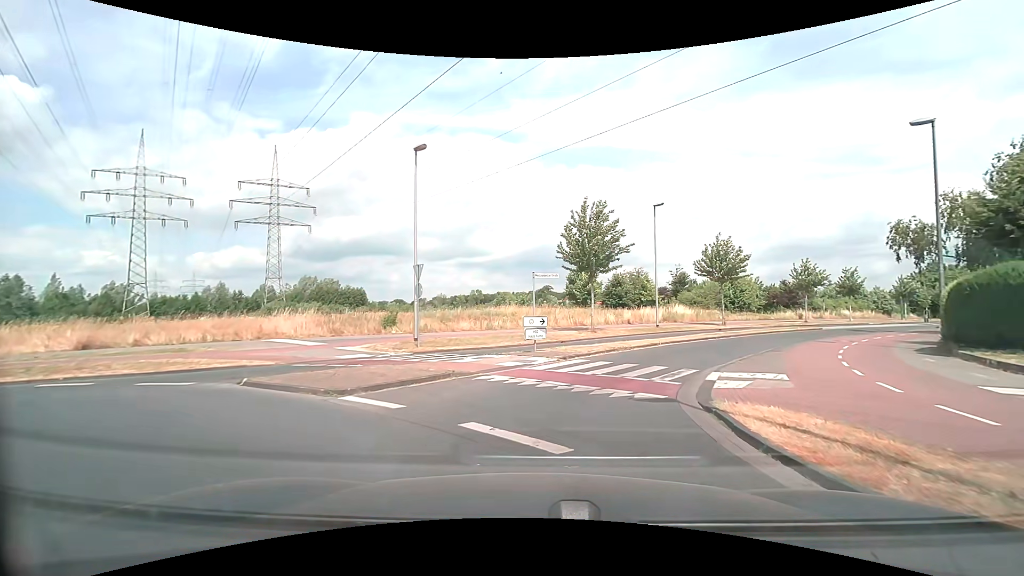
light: Day
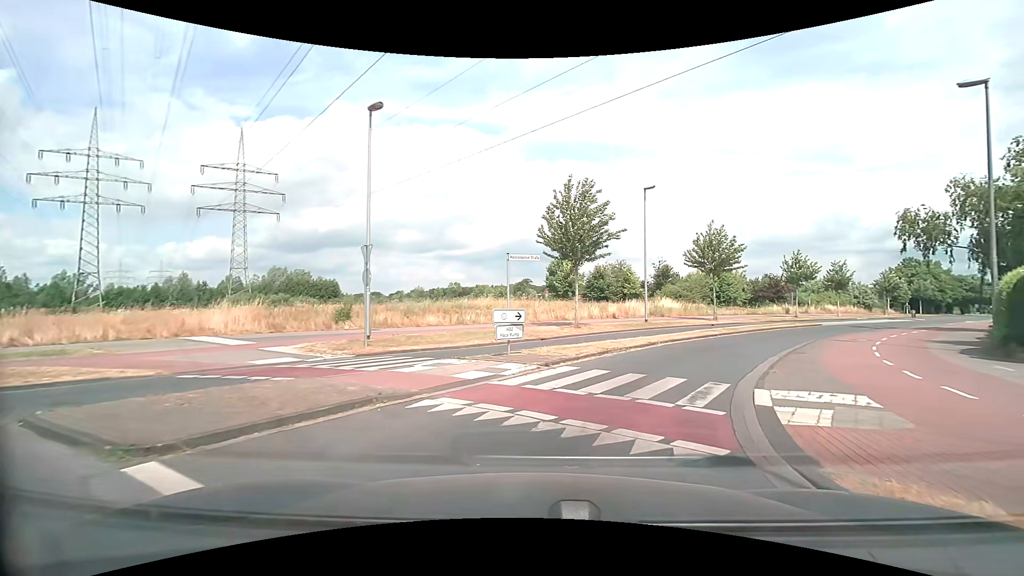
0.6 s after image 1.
(+0.1, +3.8) m; +3°
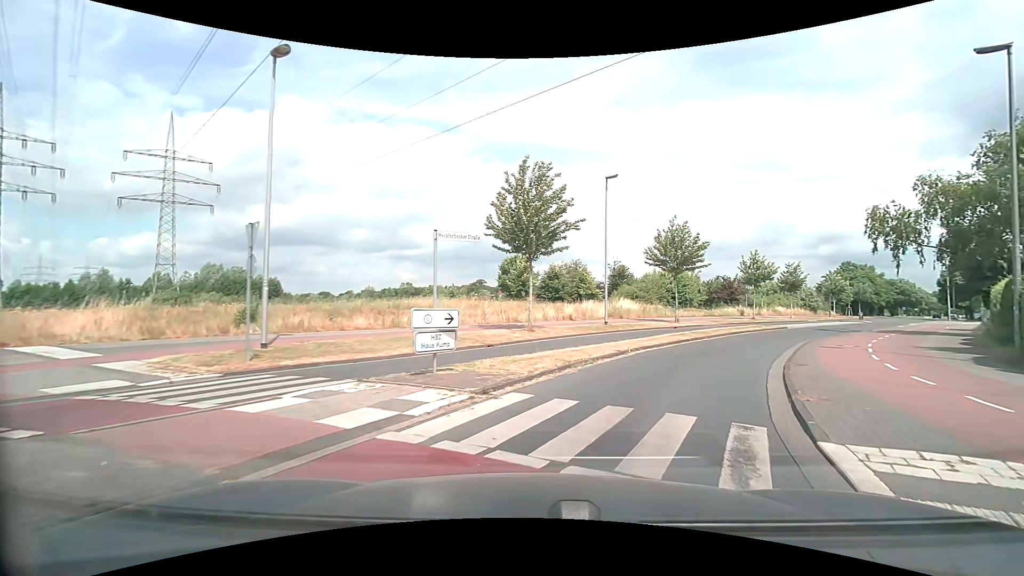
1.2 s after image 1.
(+0.1, +3.8) m; +4°
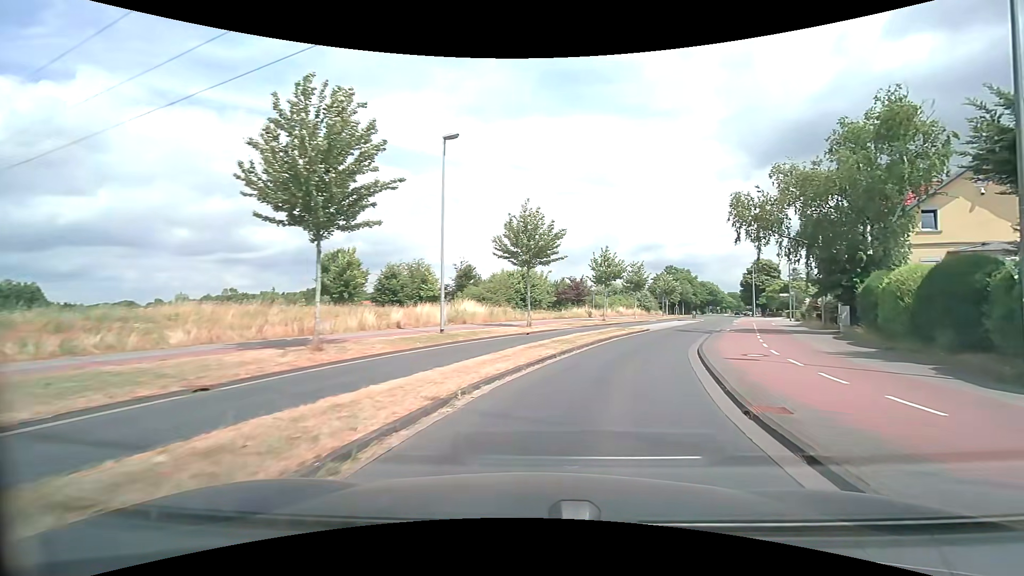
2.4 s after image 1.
(+1.4, +8.2) m; +18°
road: tertiary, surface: asphalt
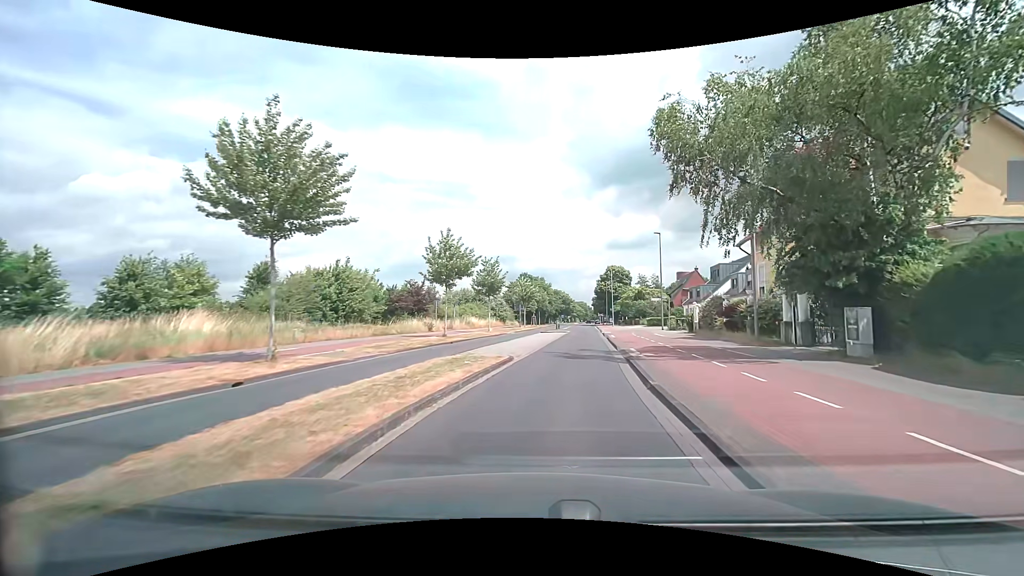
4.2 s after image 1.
(+2.7, +15.3) m; +17°
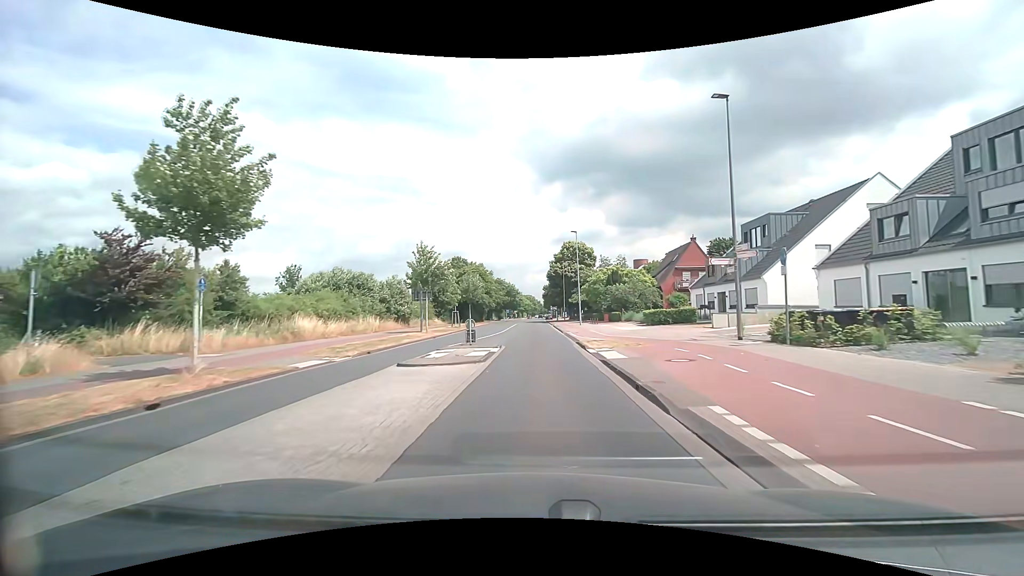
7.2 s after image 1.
(+2.9, +33.7) m; +6°
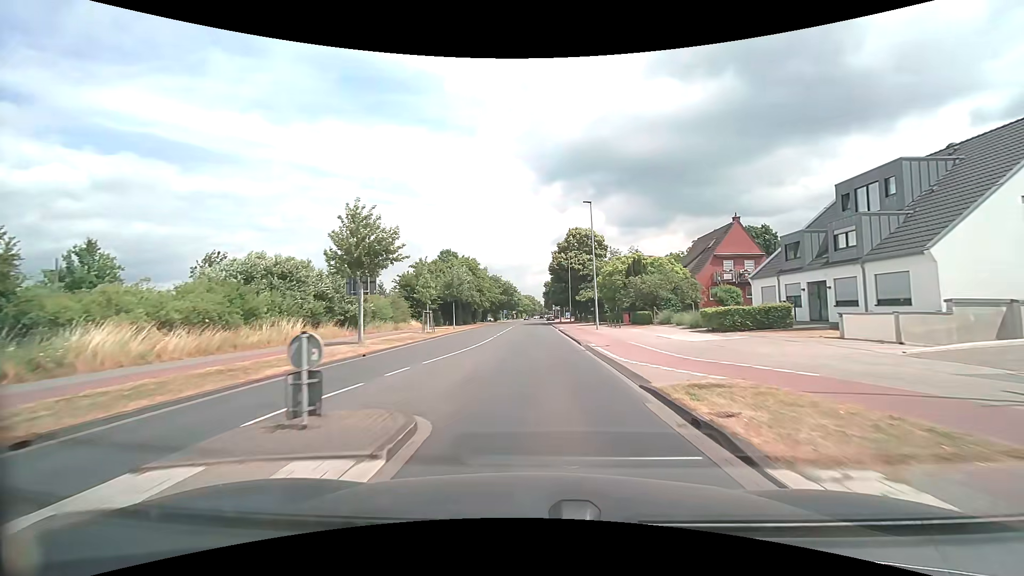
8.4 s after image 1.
(0.0, +14.8) m; 0°
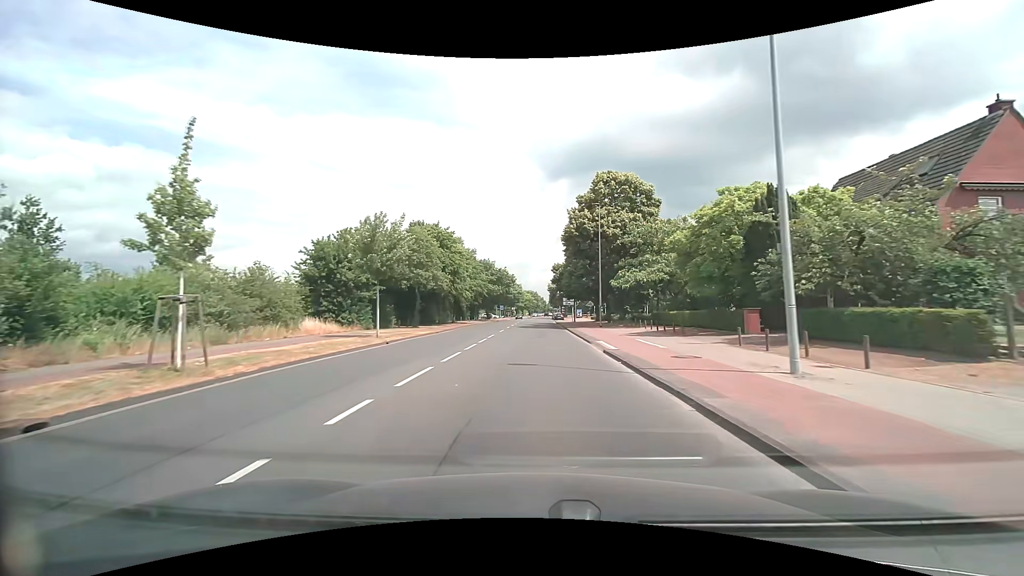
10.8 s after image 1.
(-0.1, +29.9) m; 0°
(0, +10) (0, +20) (0, +30) (0, +40) (0, +50) (0, +60) (0, +70) (0, +80) (0, +90) (+1, +100) m
